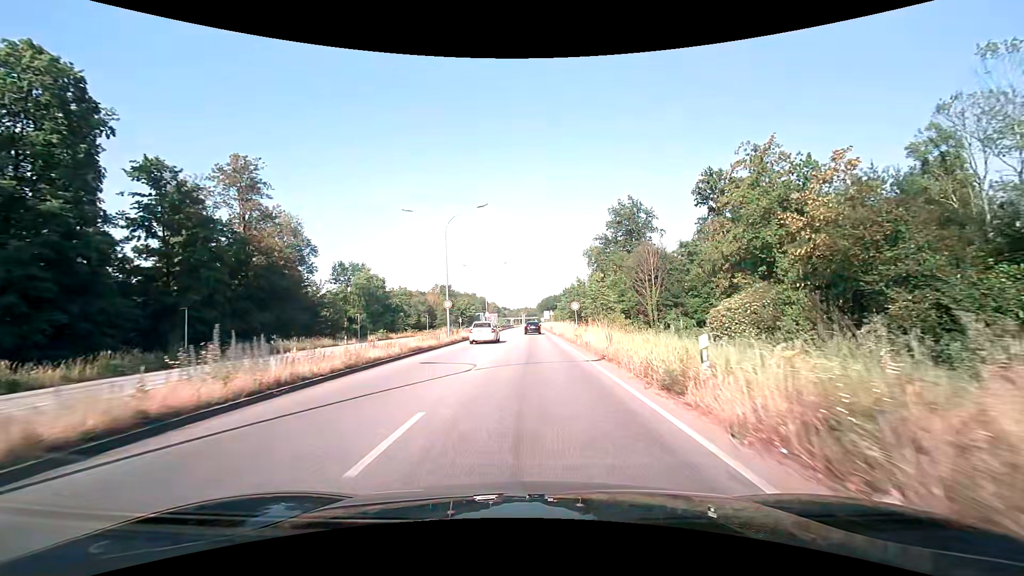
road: primary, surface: asphalt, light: Day
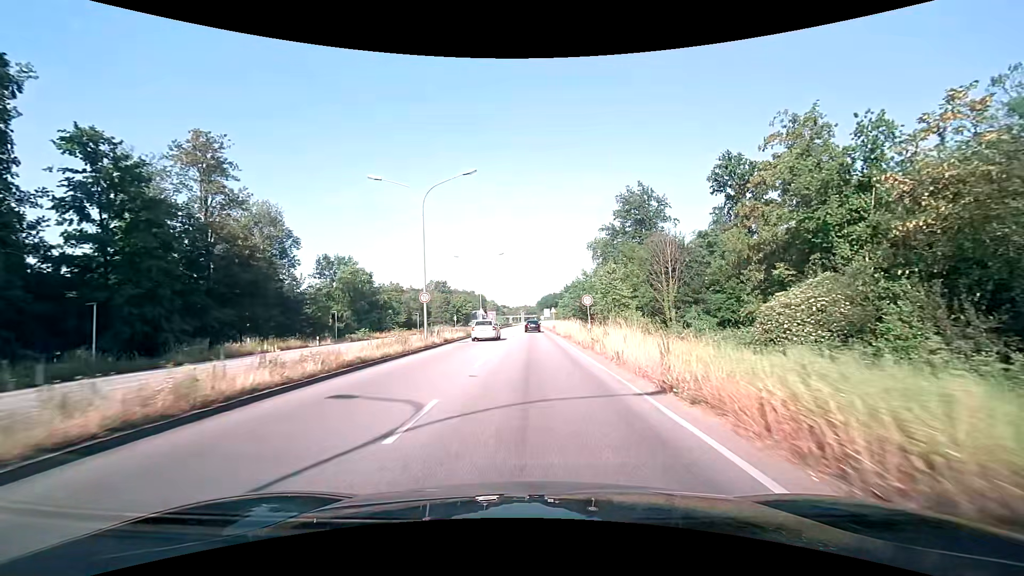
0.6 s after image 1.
(0.0, +7.9) m; 0°
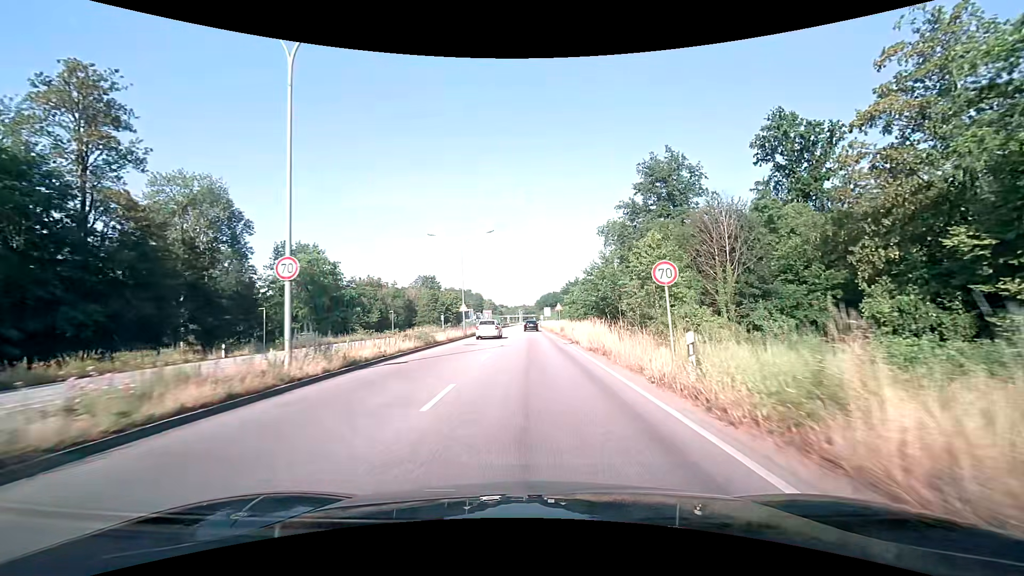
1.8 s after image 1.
(0.0, +16.3) m; 0°
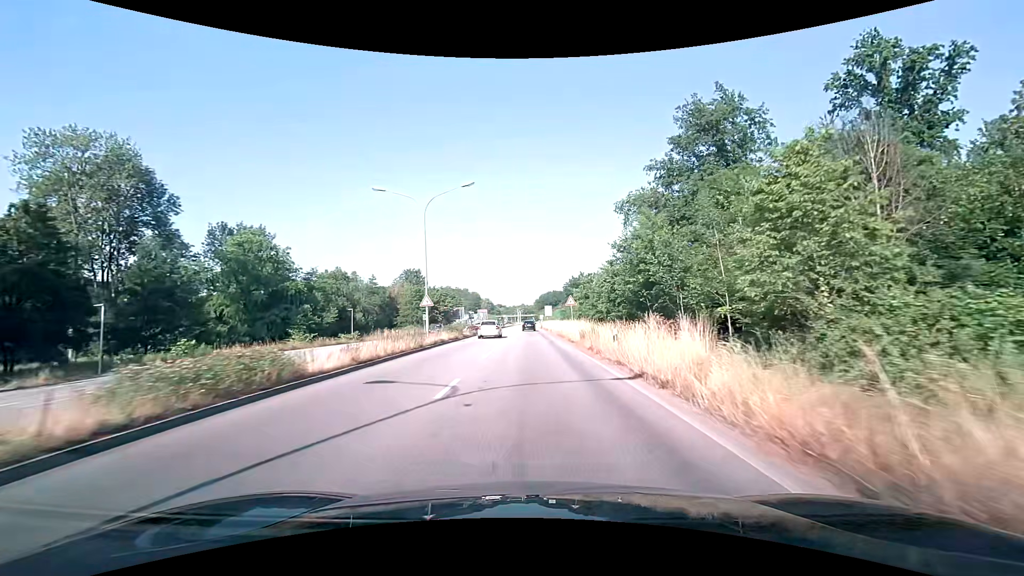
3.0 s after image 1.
(0.0, +17.0) m; 0°
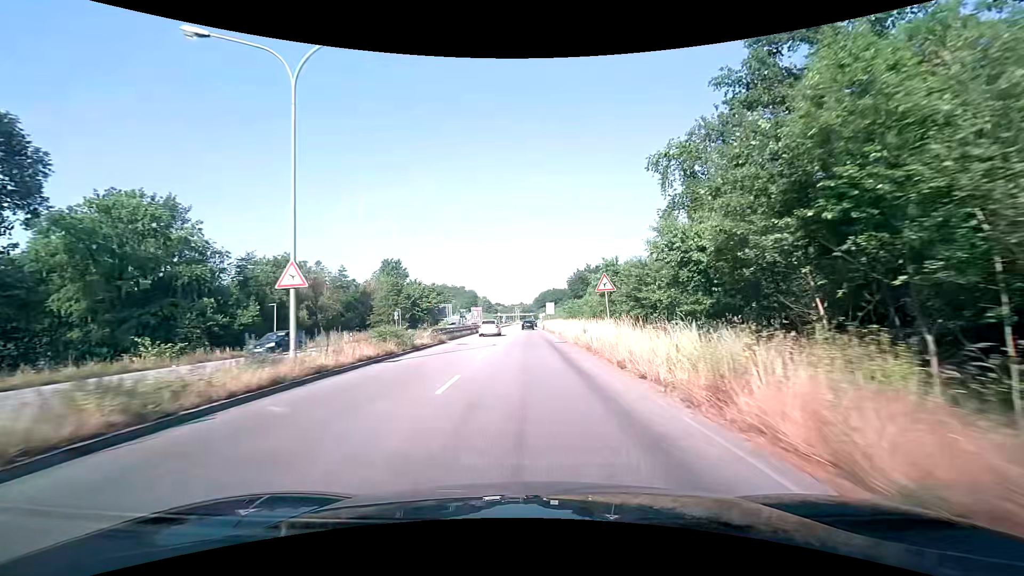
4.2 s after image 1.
(0.0, +17.7) m; 0°
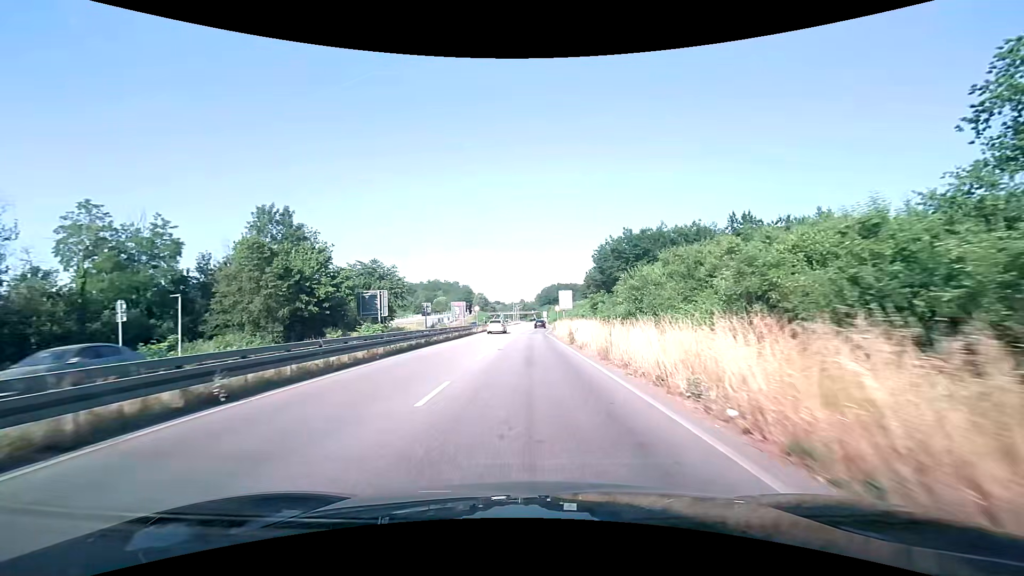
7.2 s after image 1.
(-0.2, +46.8) m; -1°
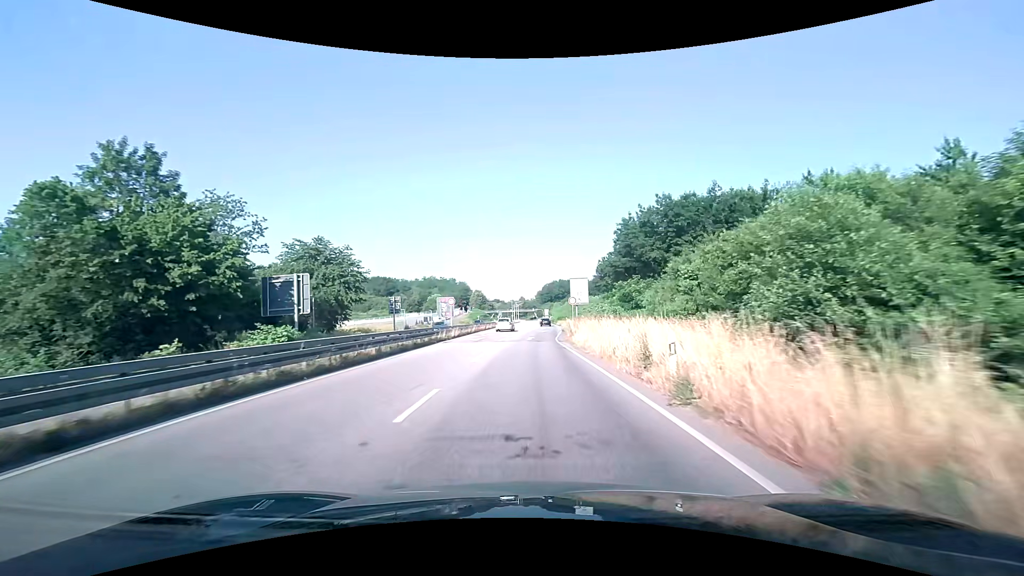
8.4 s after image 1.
(0.0, +19.4) m; 0°
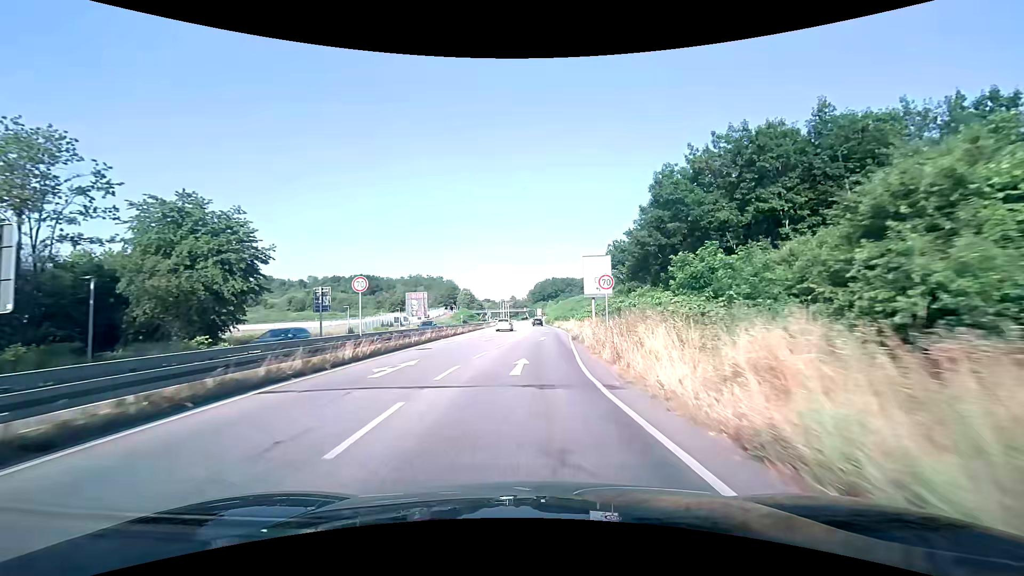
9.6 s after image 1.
(+0.1, +19.6) m; +1°
(0, +10) (0, +20) (+1, +30) (+1, +40) (+2, +50) (+2, +60) (+2, +70) (+2, +80) (+2, +90) (+2, +100) m
